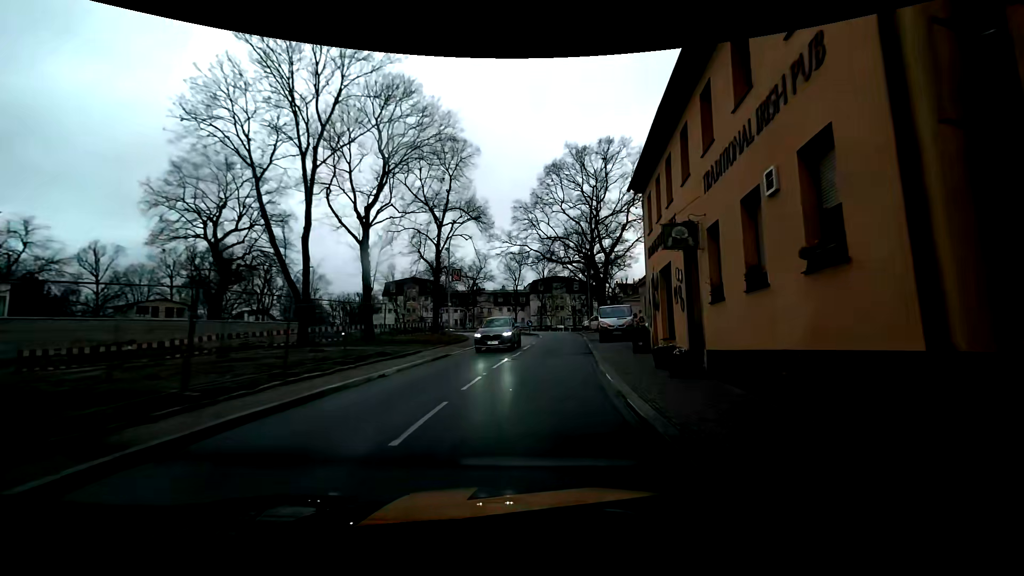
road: primary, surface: asphalt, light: Day
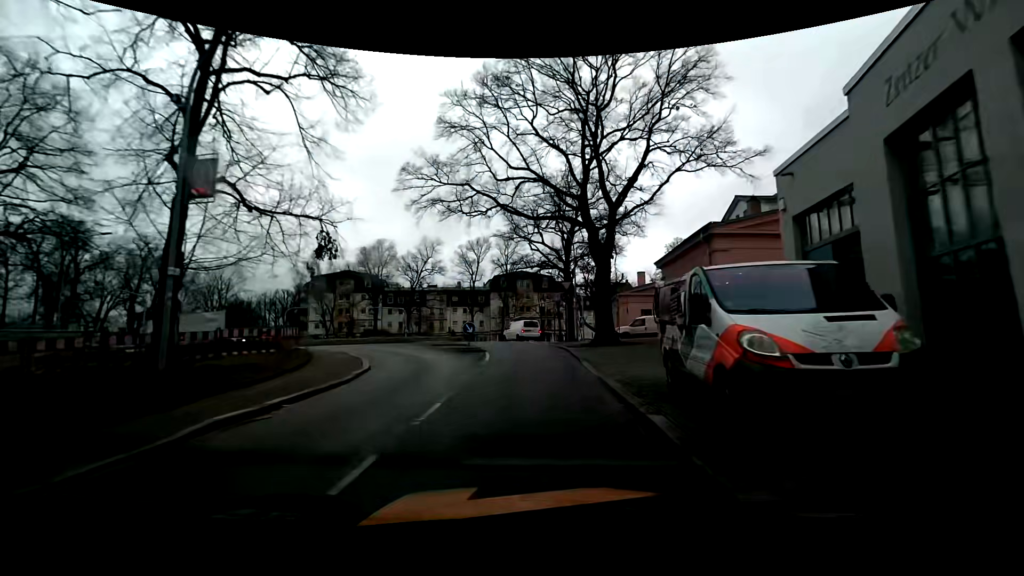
(+0.9, +21.3) m; +4°
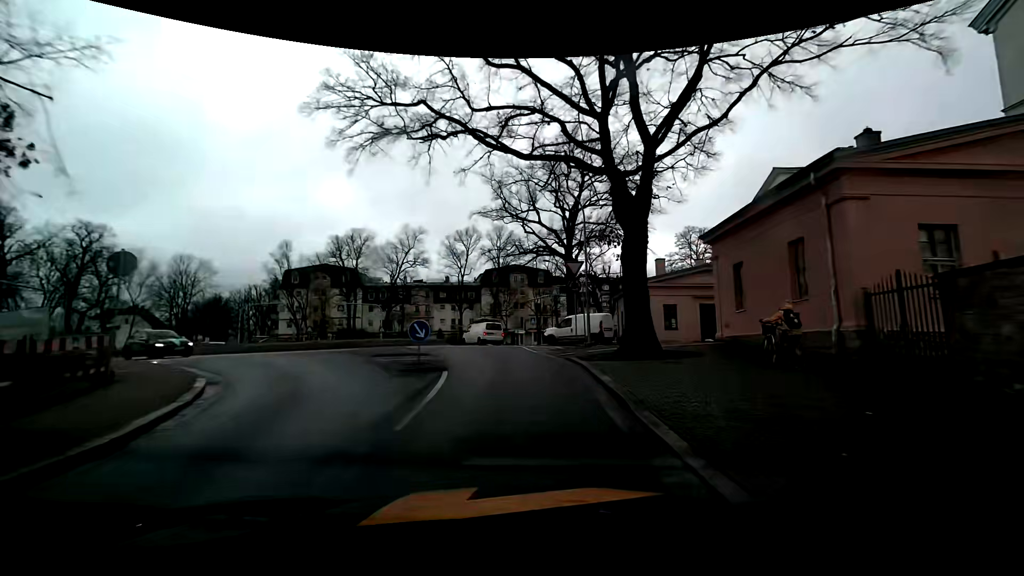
(0.0, +9.0) m; 0°
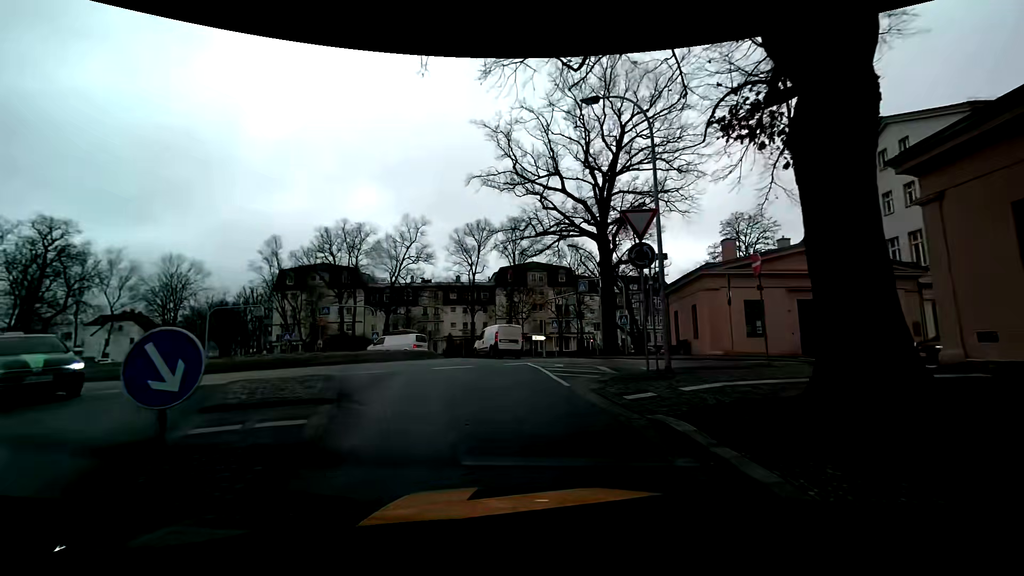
(-0.1, +9.9) m; -2°
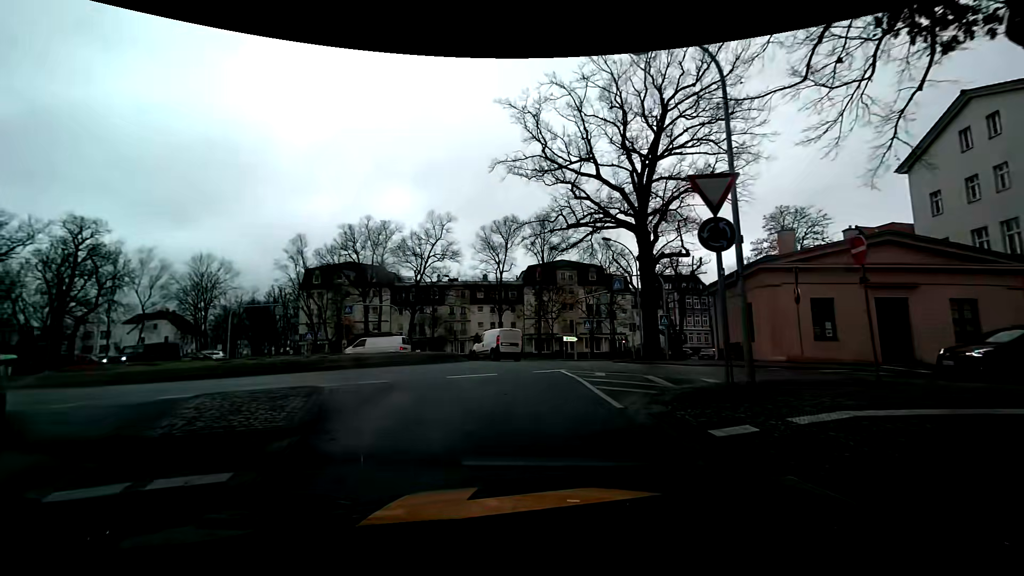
(-0.1, +2.5) m; -5°
